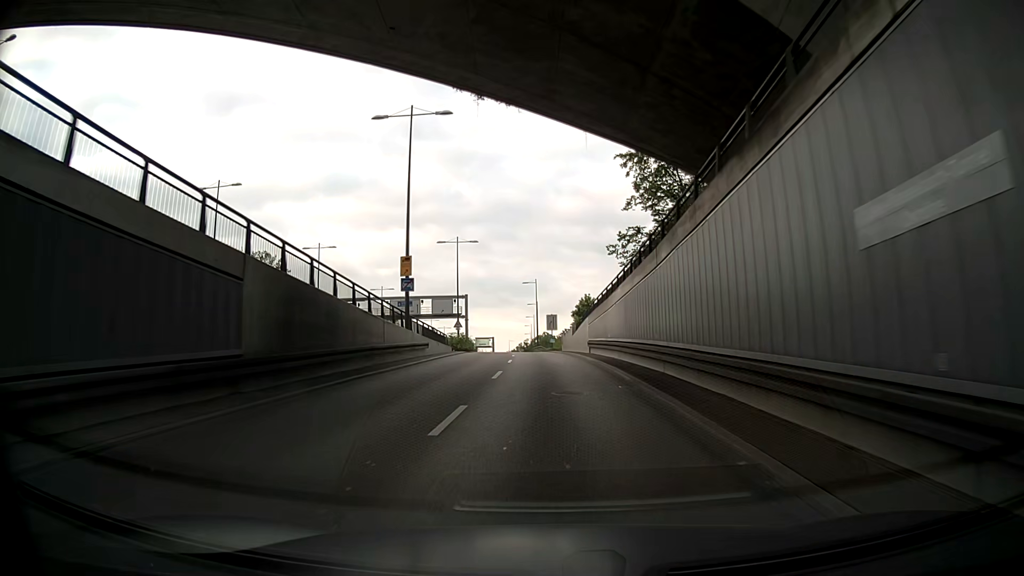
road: motorway_link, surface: asphalt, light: Day
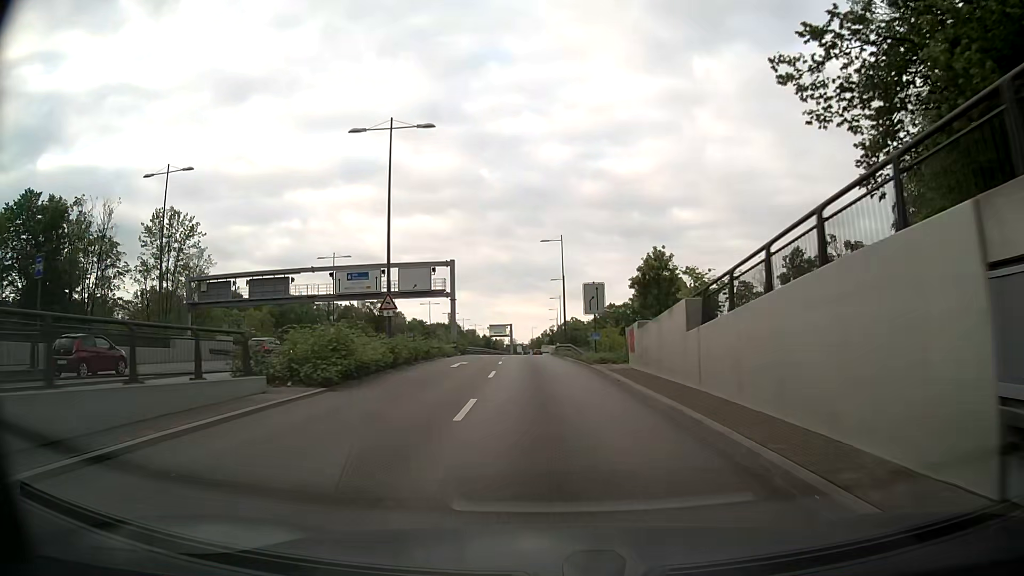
(-0.4, +34.9) m; -2°
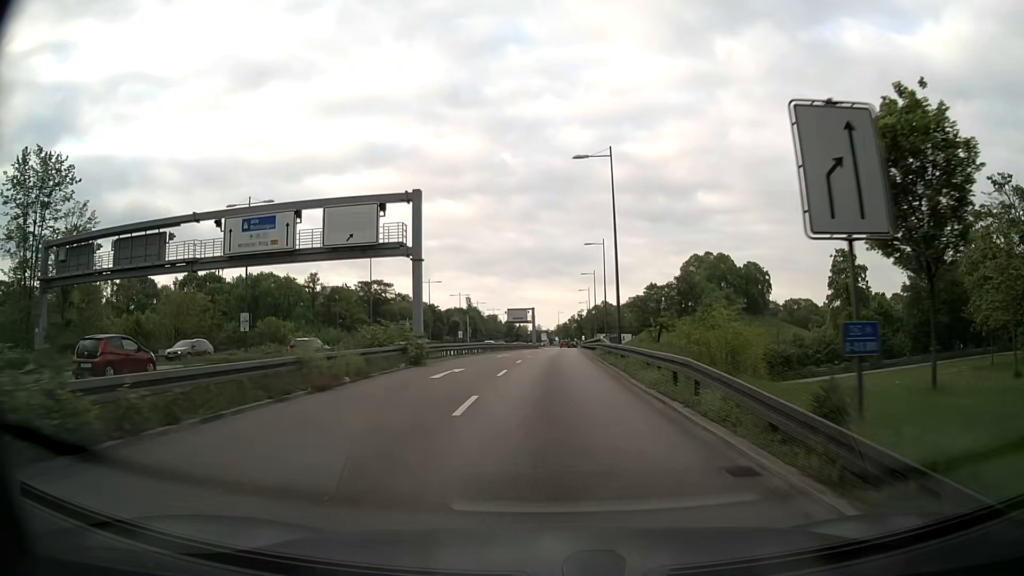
(-0.7, +27.0) m; -2°
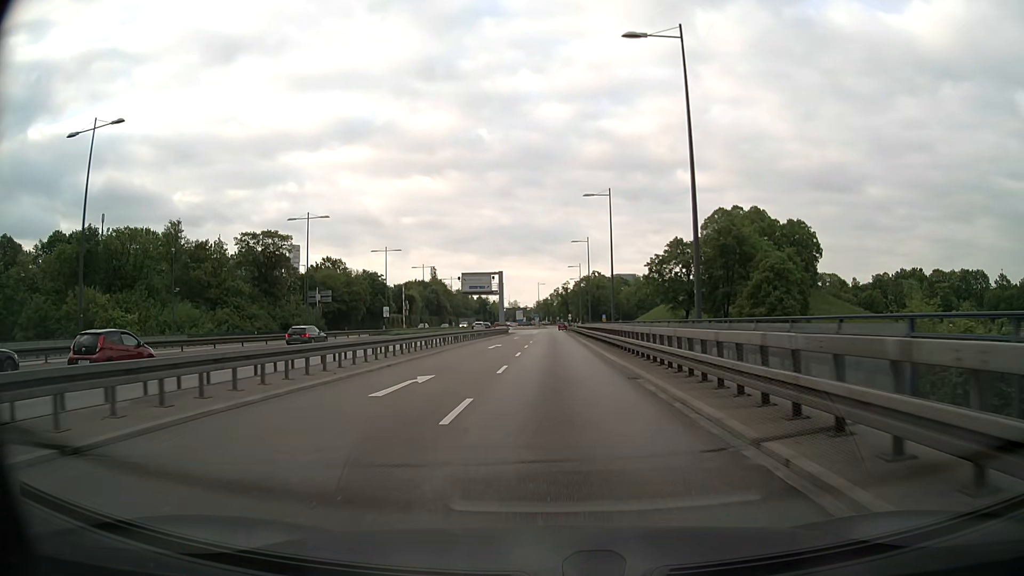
(+0.4, +46.6) m; +2°
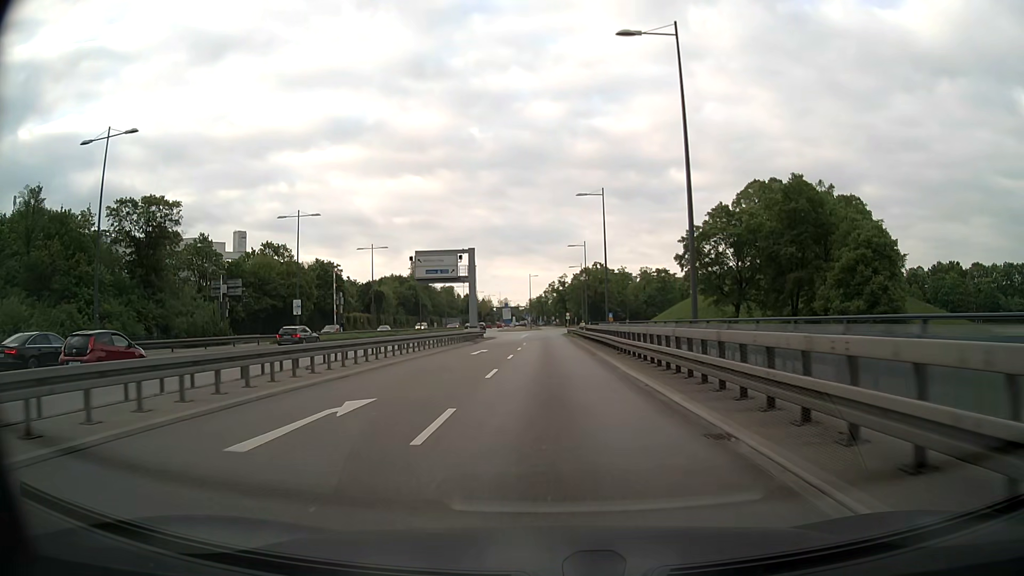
(+0.1, +28.7) m; 0°
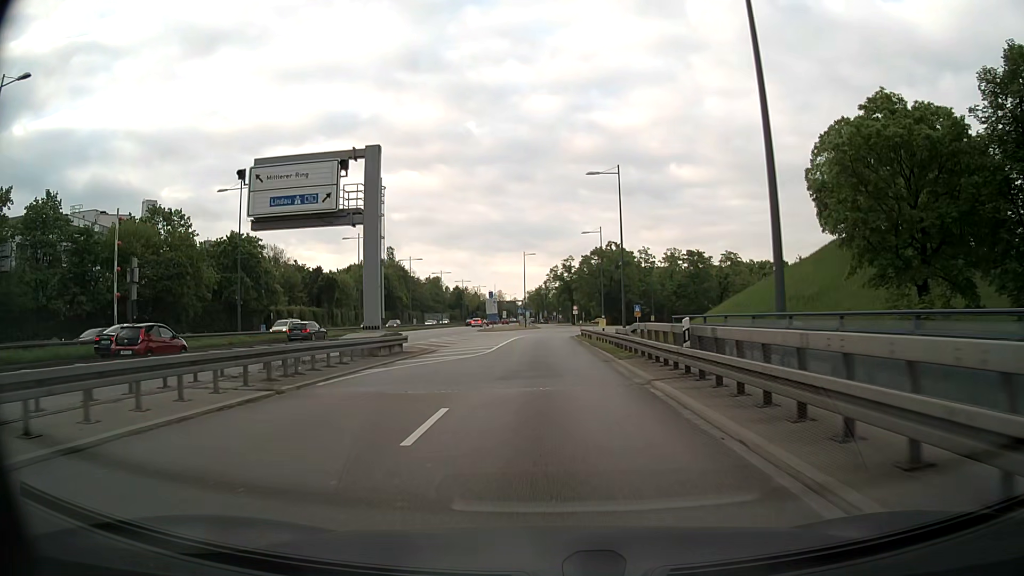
(0.0, +36.0) m; 0°
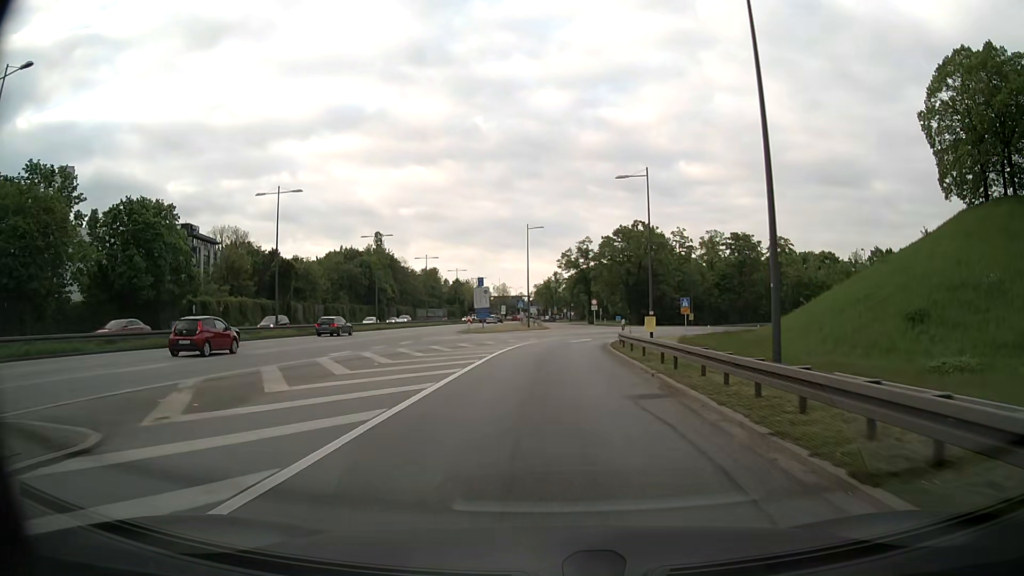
(-0.1, +25.4) m; -1°
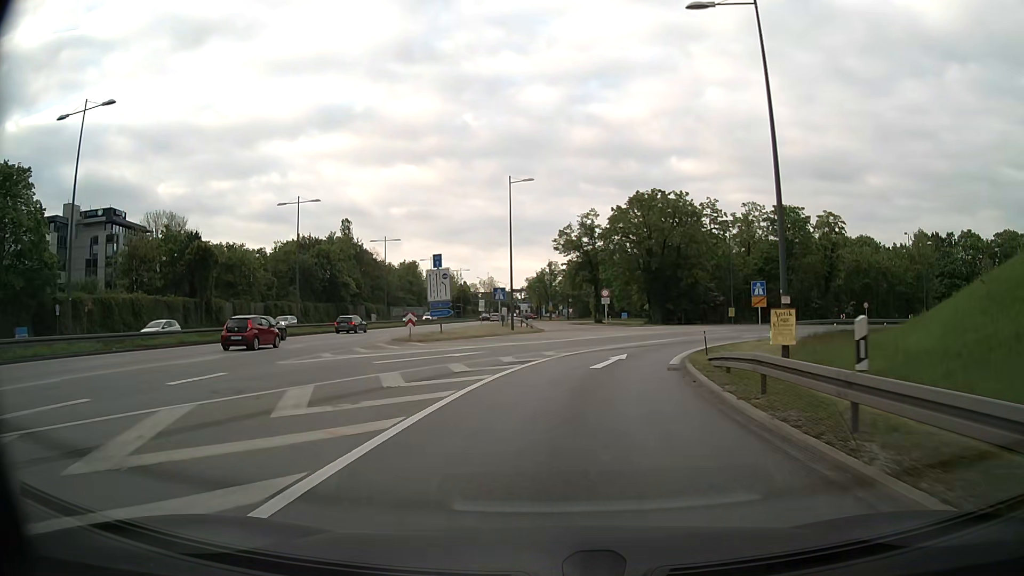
(+0.1, +23.4) m; +1°
